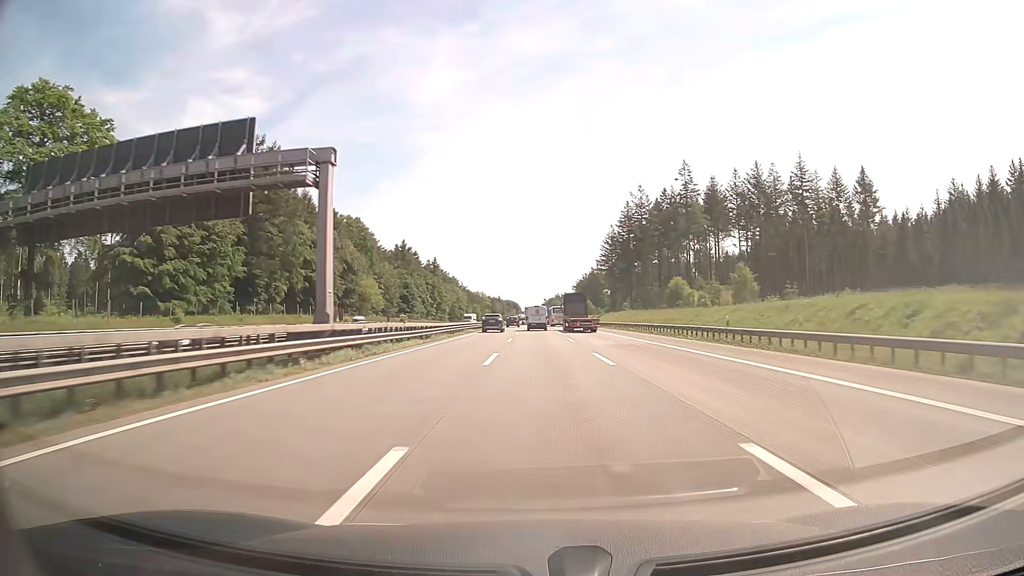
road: motorway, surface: concrete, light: Day
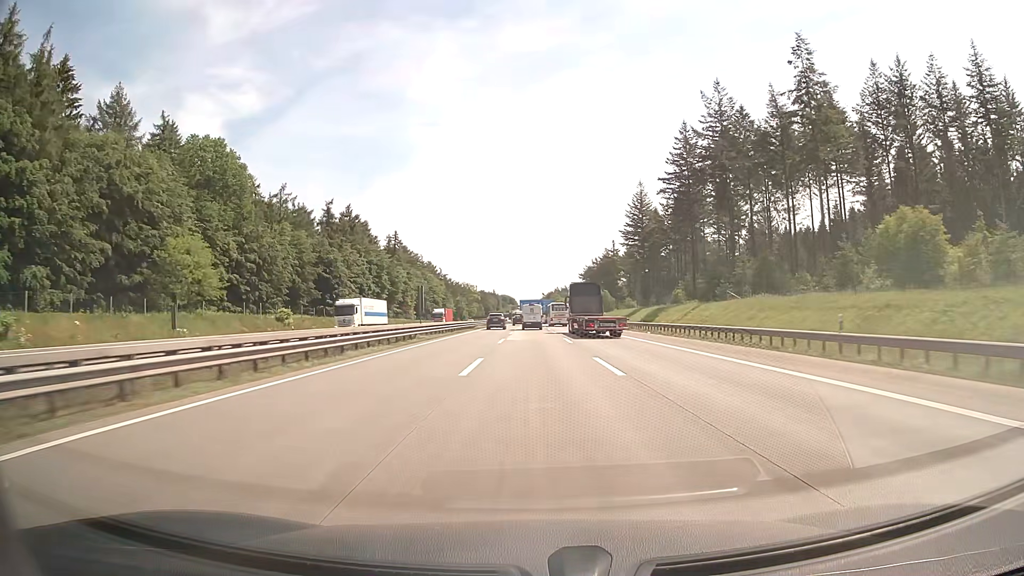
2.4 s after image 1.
(+0.1, +75.9) m; 0°
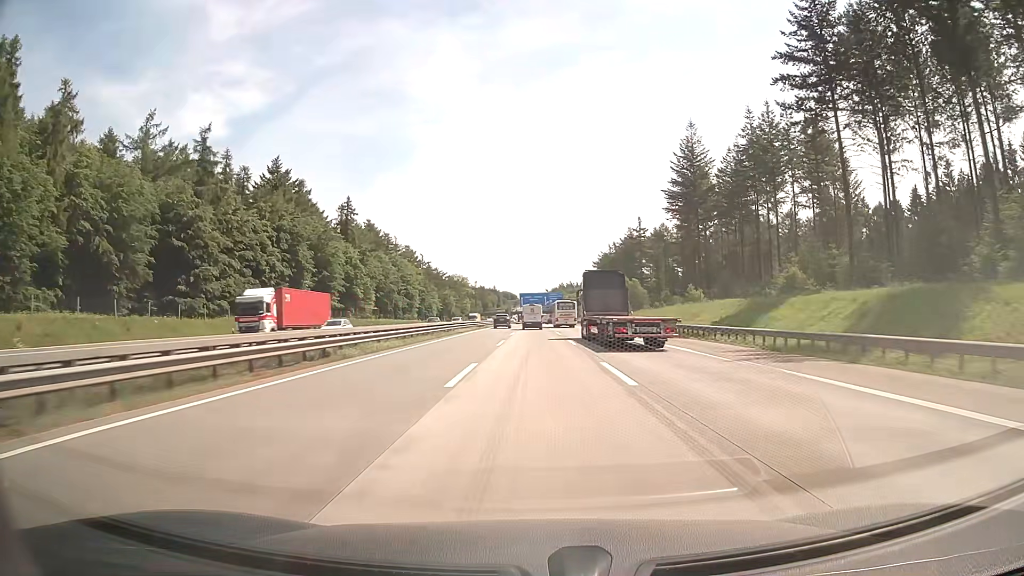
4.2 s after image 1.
(0.0, +56.4) m; 0°
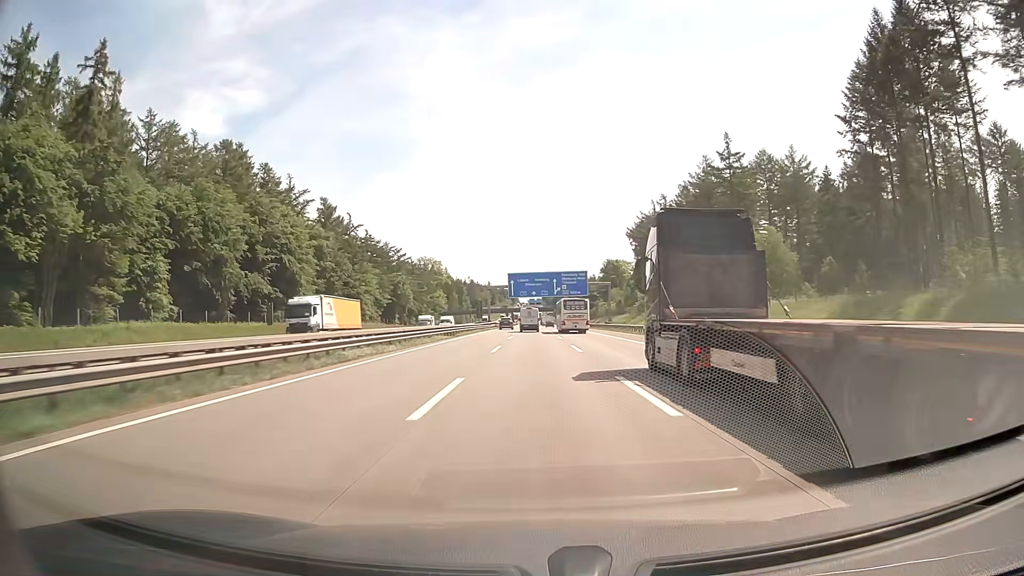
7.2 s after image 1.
(+0.2, +94.1) m; 0°
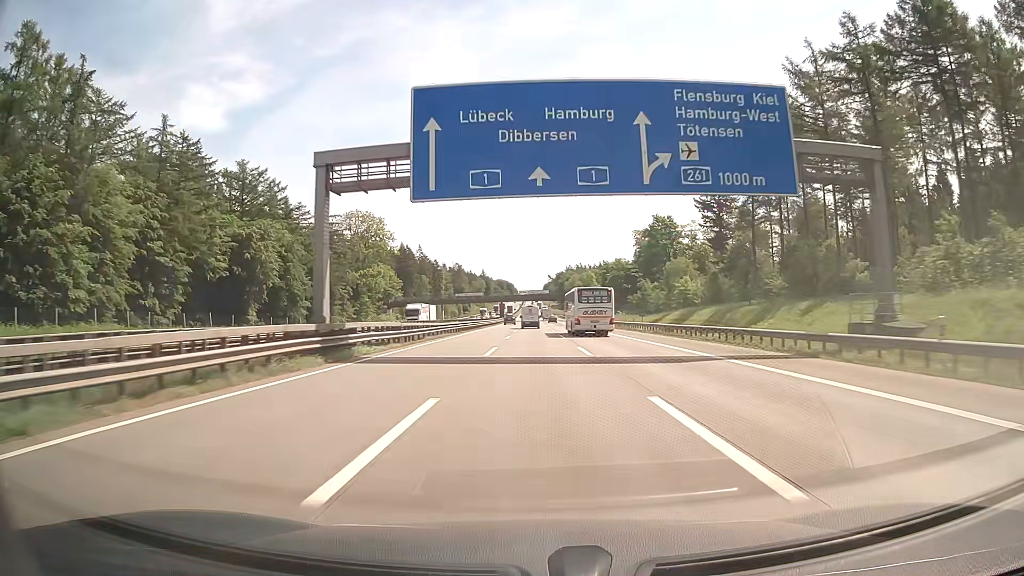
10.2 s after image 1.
(-0.2, +94.4) m; 0°
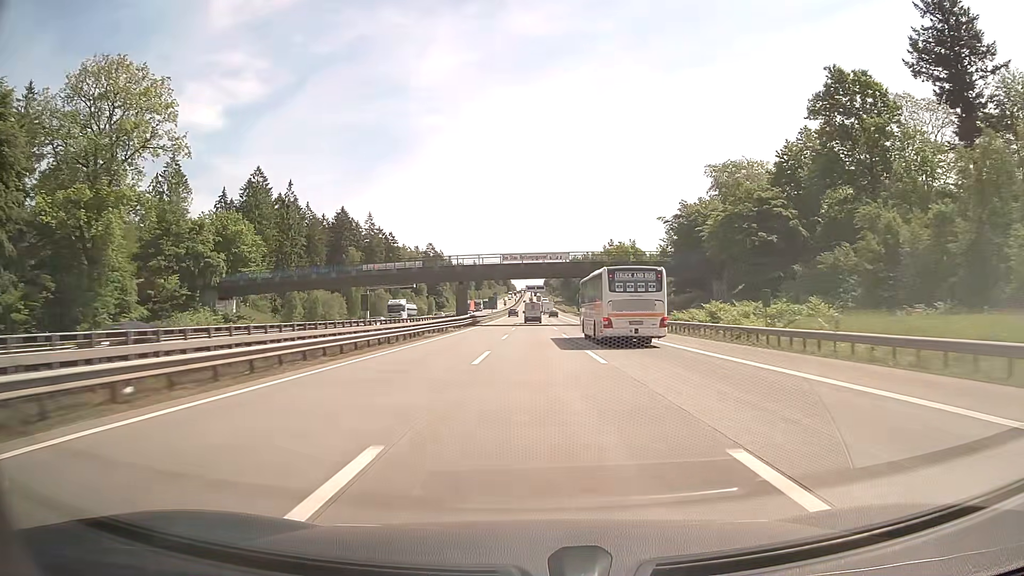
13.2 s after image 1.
(0.0, +94.5) m; 0°
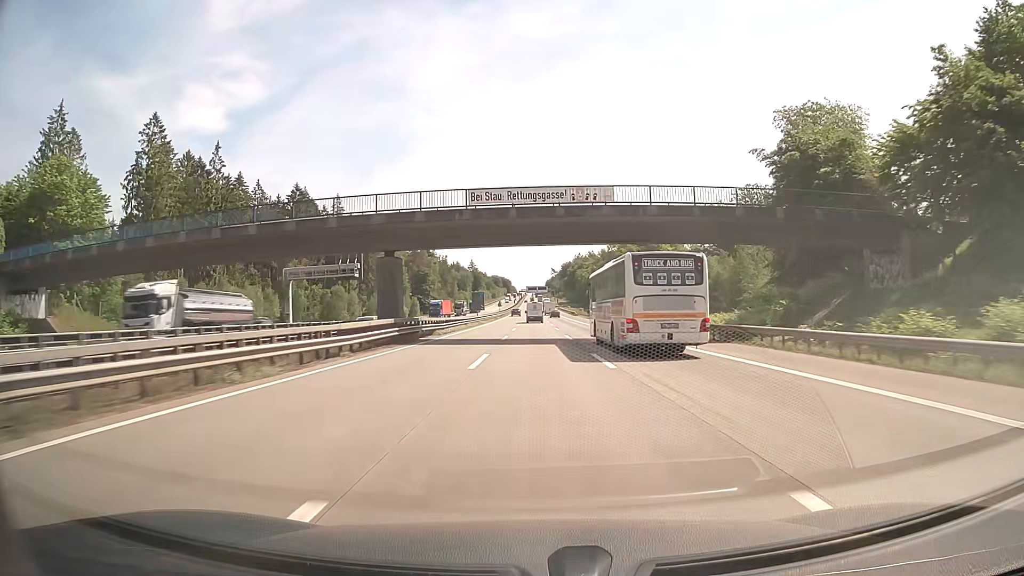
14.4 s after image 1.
(0.0, +37.8) m; 0°
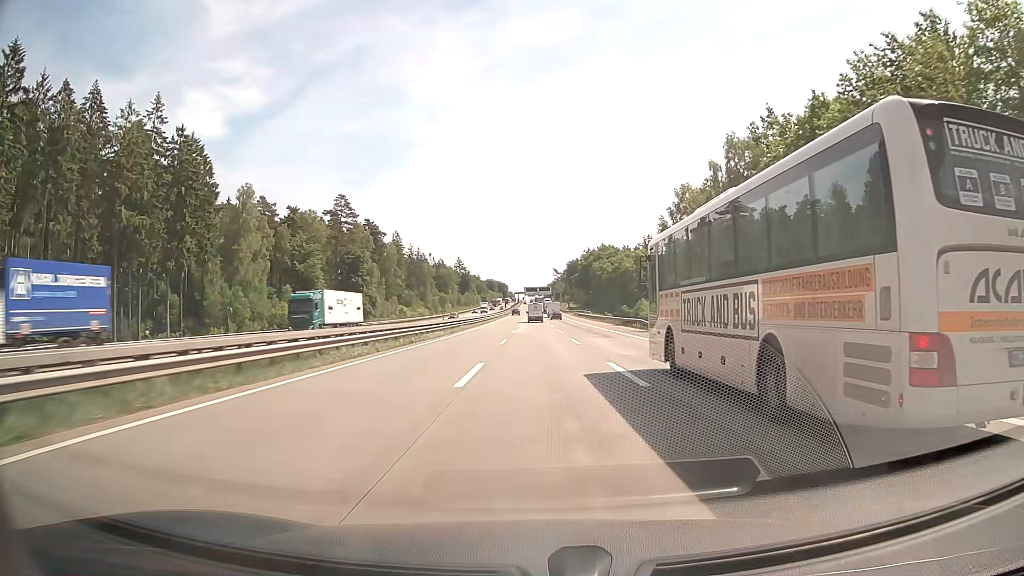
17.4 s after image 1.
(-0.1, +94.1) m; 0°
(0, +10) (0, +20) (0, +30) (0, +40) (0, +50) (0, +60) (0, +70) (0, +80) (0, +90) (0, +100) m
